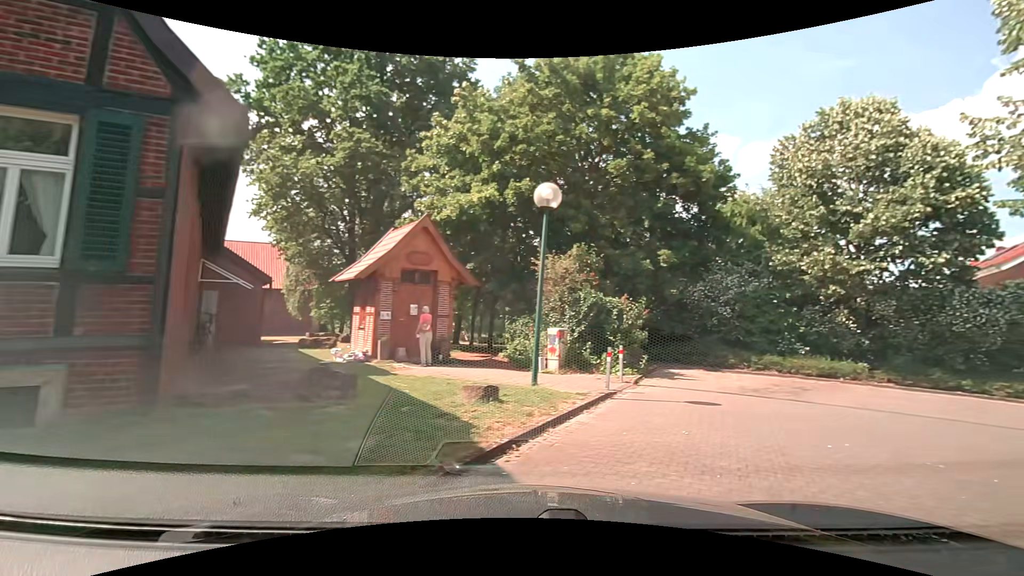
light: Day
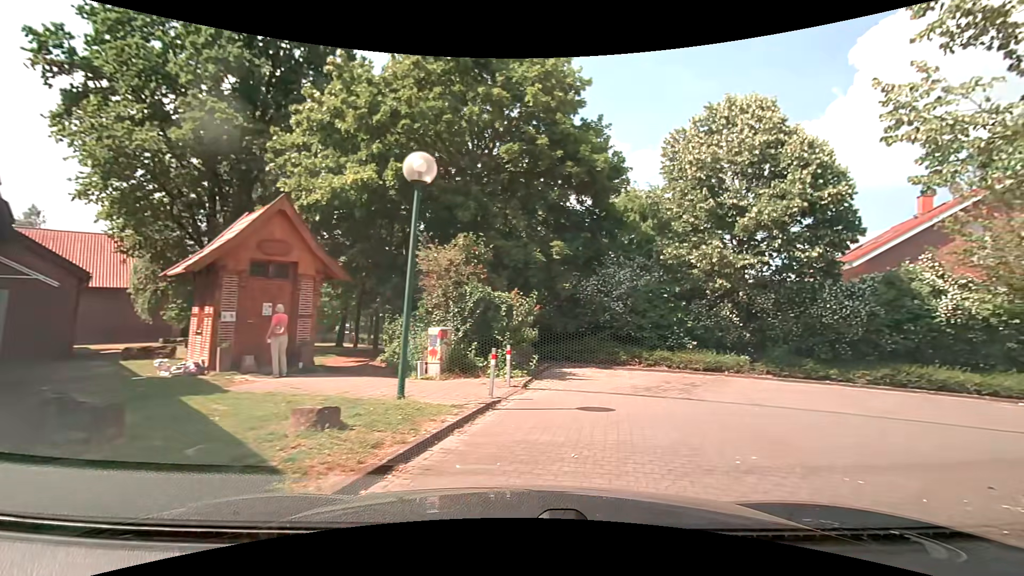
(+0.2, +1.7) m; +13°
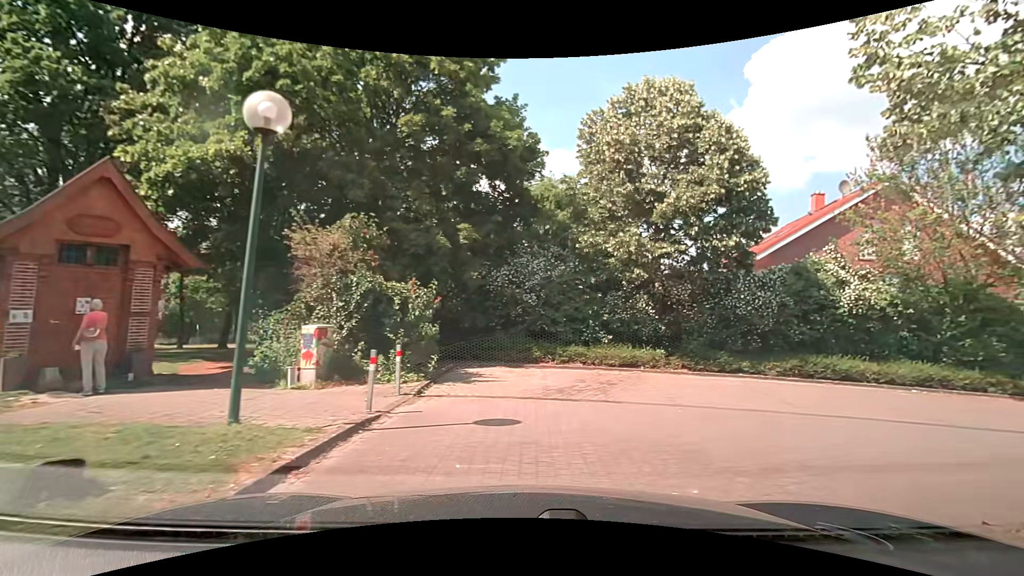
(+0.1, +1.8) m; +9°
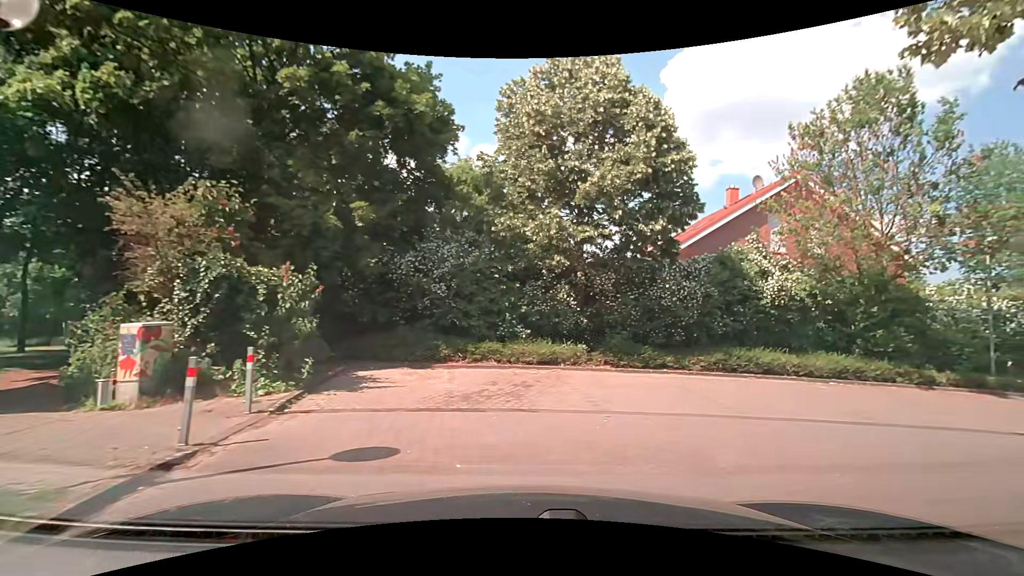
(+0.1, +1.9) m; +8°
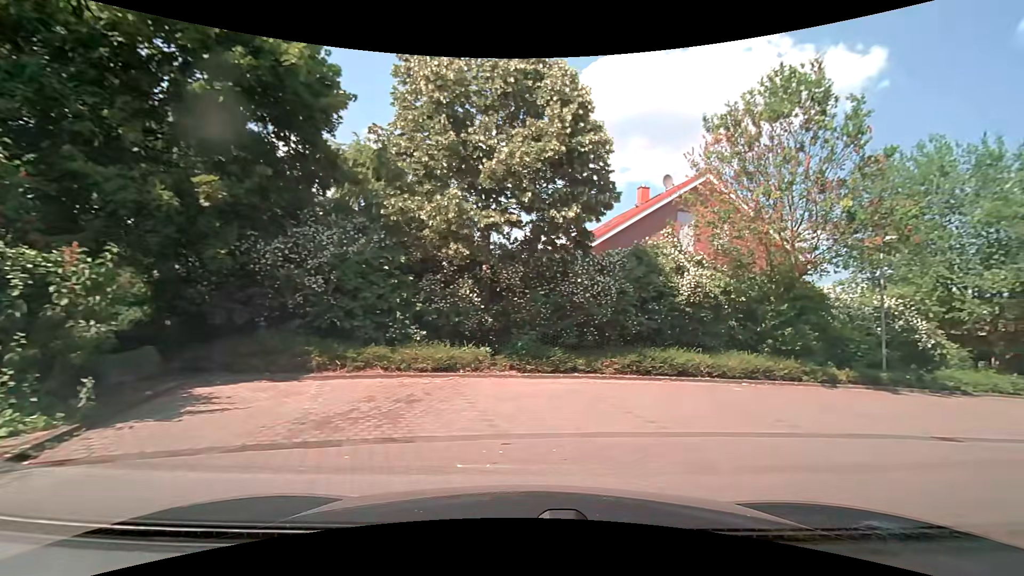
(+0.2, +1.9) m; +9°
